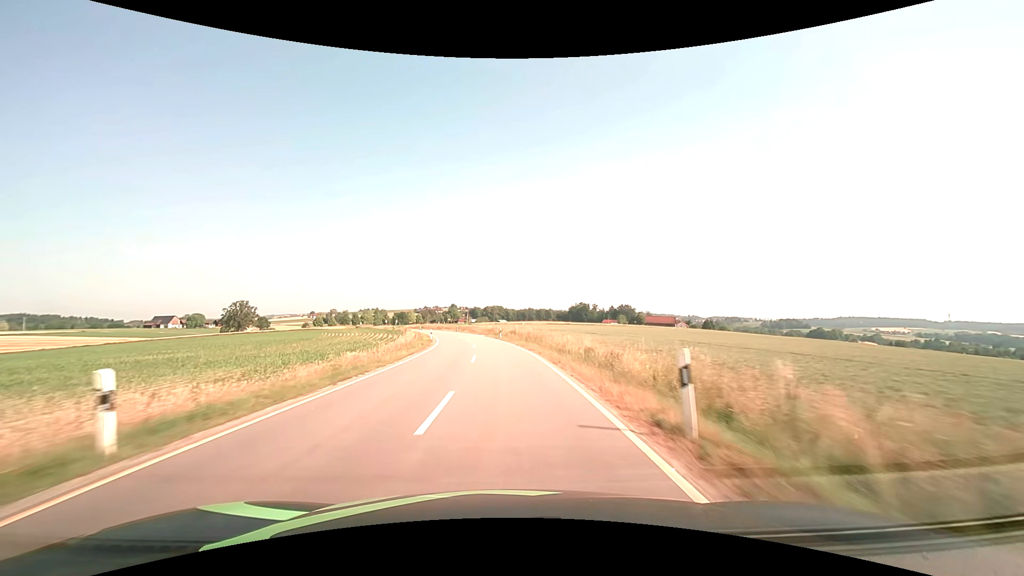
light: Day
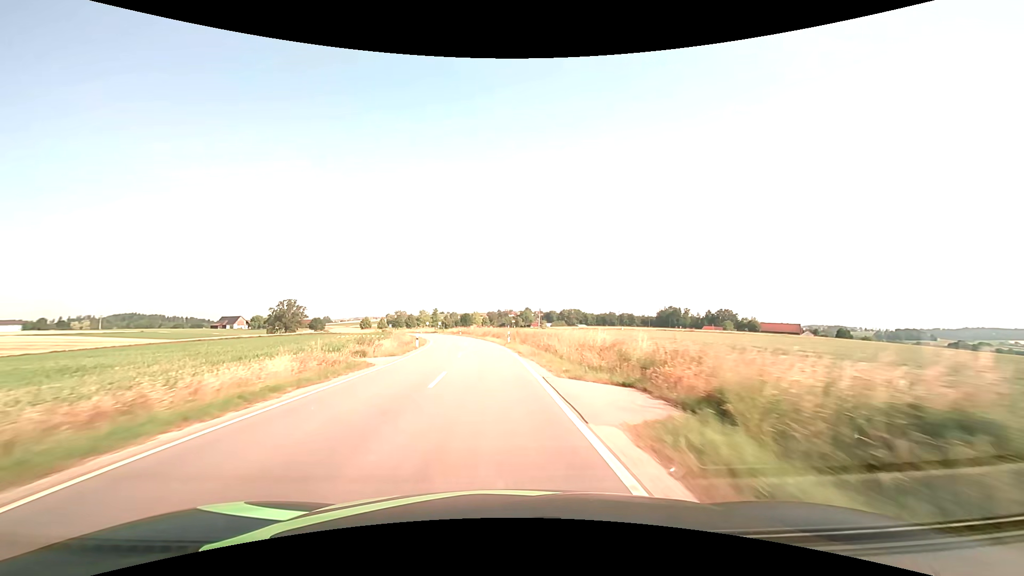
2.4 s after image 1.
(-3.7, +55.7) m; -8°
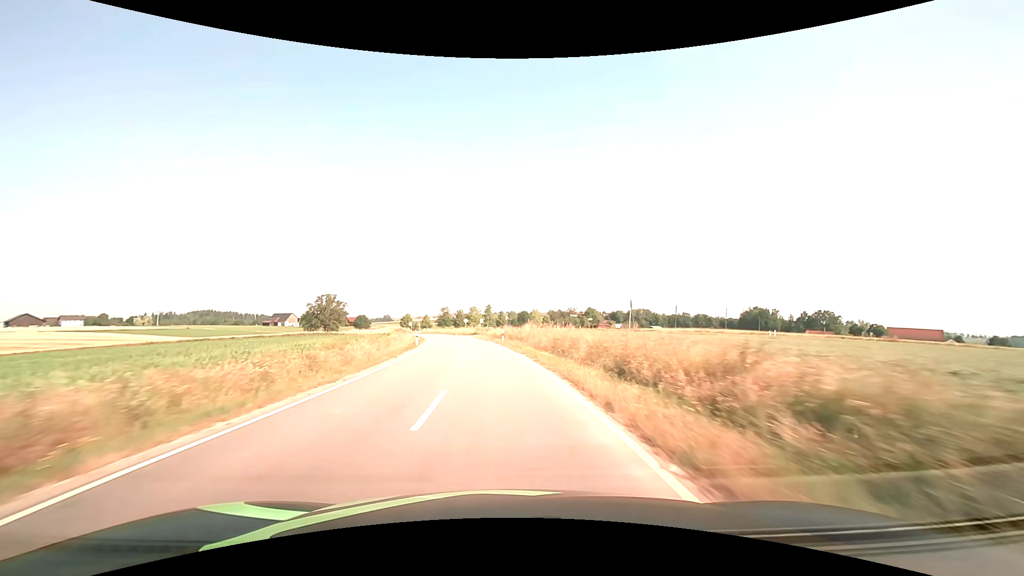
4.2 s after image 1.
(-2.6, +41.5) m; -7°
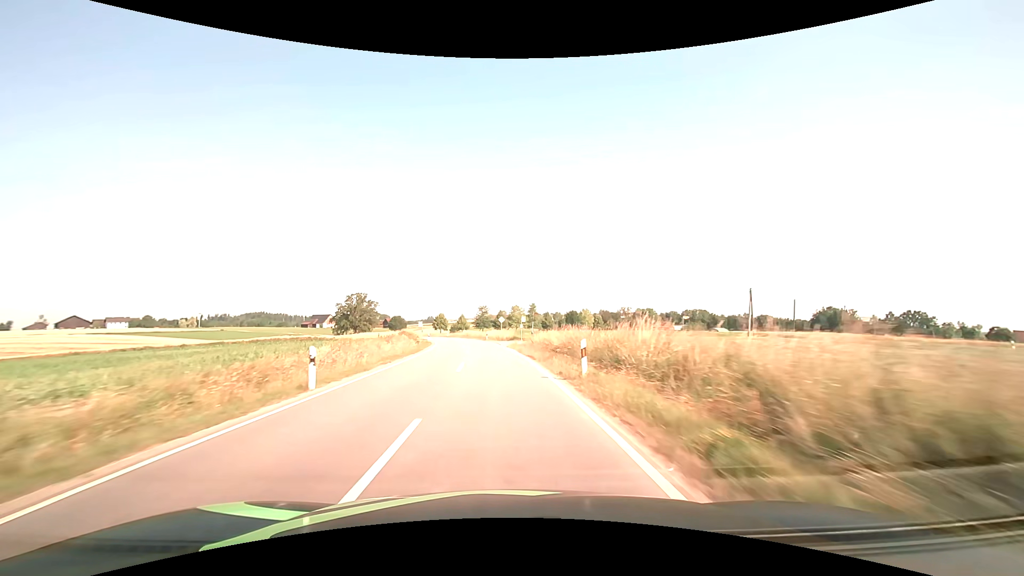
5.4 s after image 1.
(-1.2, +27.6) m; -5°
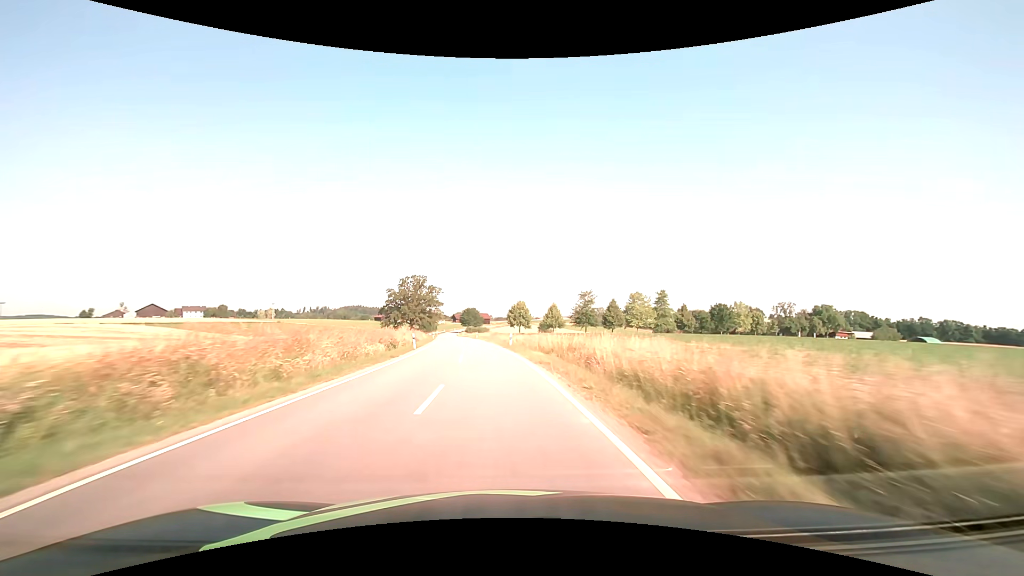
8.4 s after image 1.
(-6.2, +68.6) m; -10°
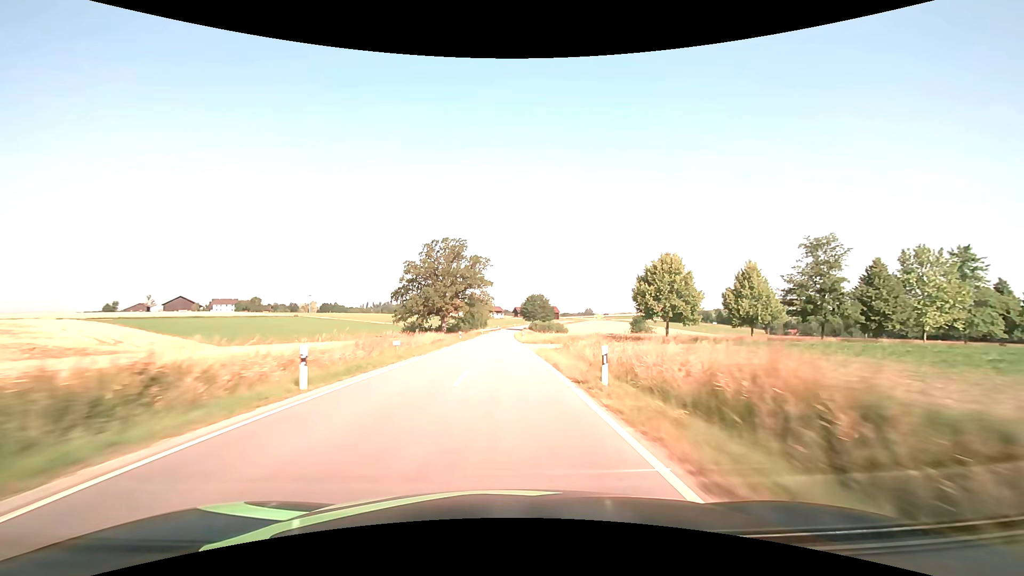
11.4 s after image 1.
(-5.9, +69.4) m; -8°
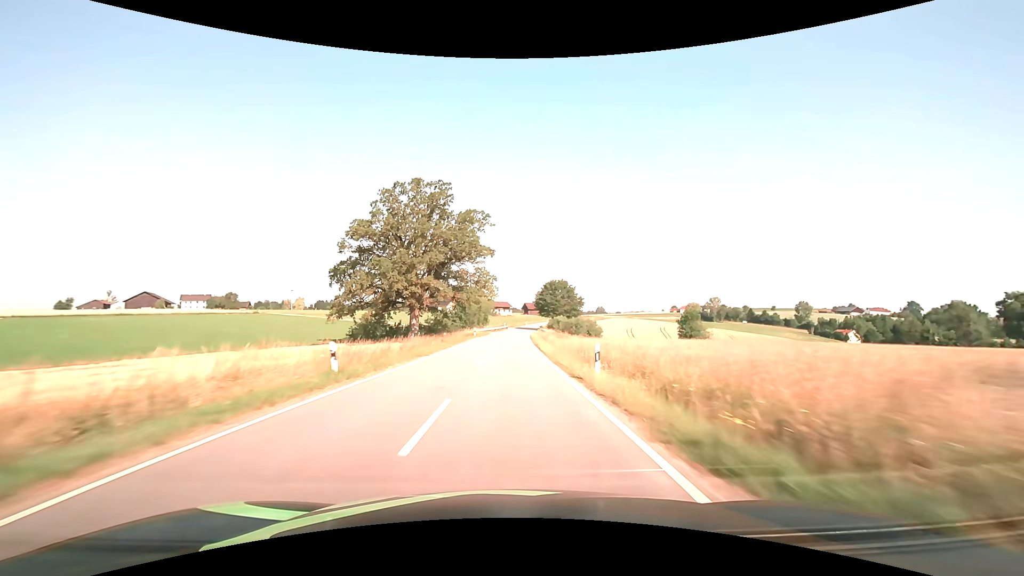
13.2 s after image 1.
(-0.4, +42.9) m; -1°
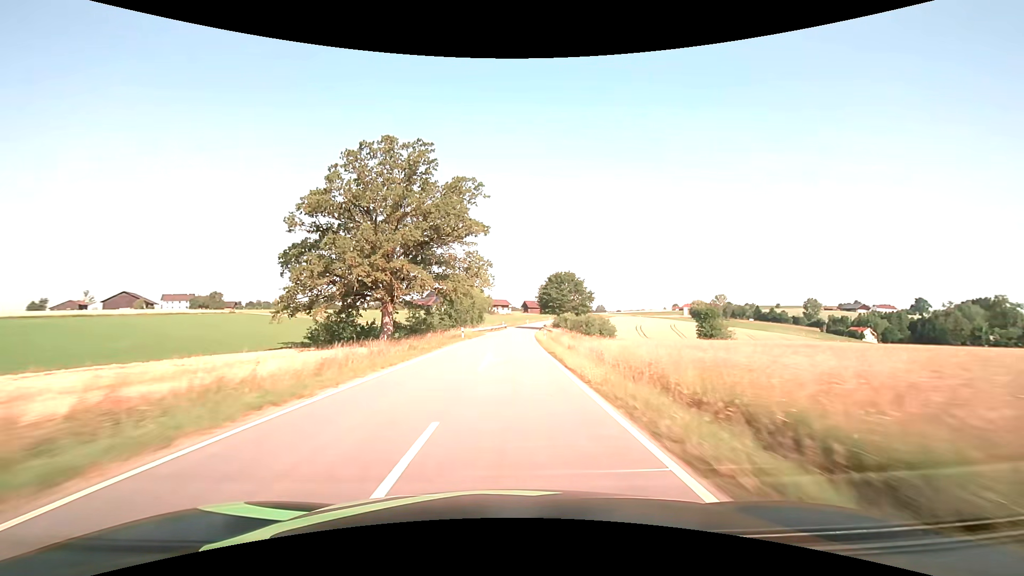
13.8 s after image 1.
(0.0, +14.5) m; 0°
(0, +10) (0, +20) (0, +30) (+1, +40) (+1, +50) (+1, +60) (+2, +70) (+3, +80) (+3, +90) (+4, +100) m
